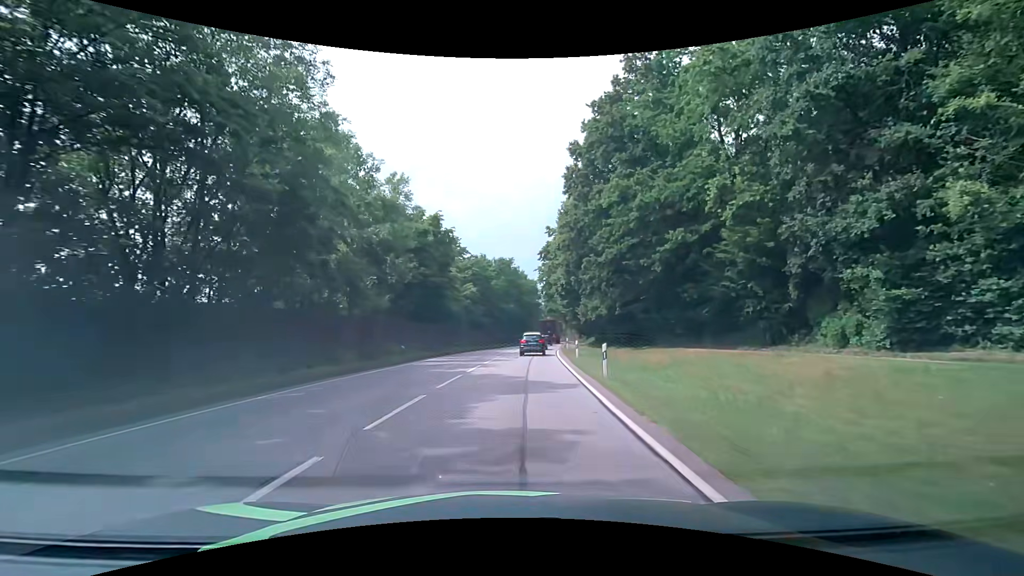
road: primary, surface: asphalt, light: Day
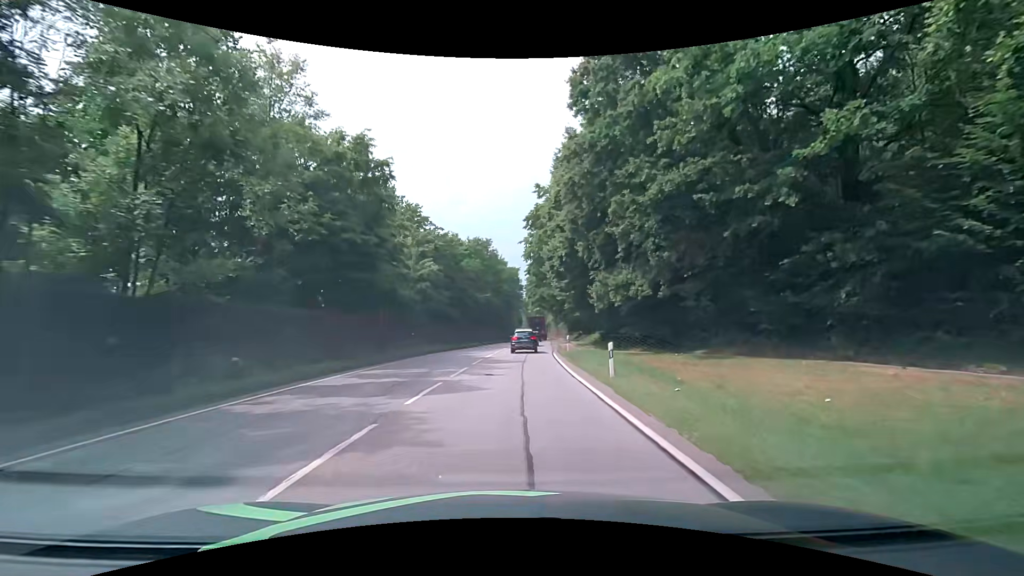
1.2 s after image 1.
(+0.6, +14.9) m; +3°
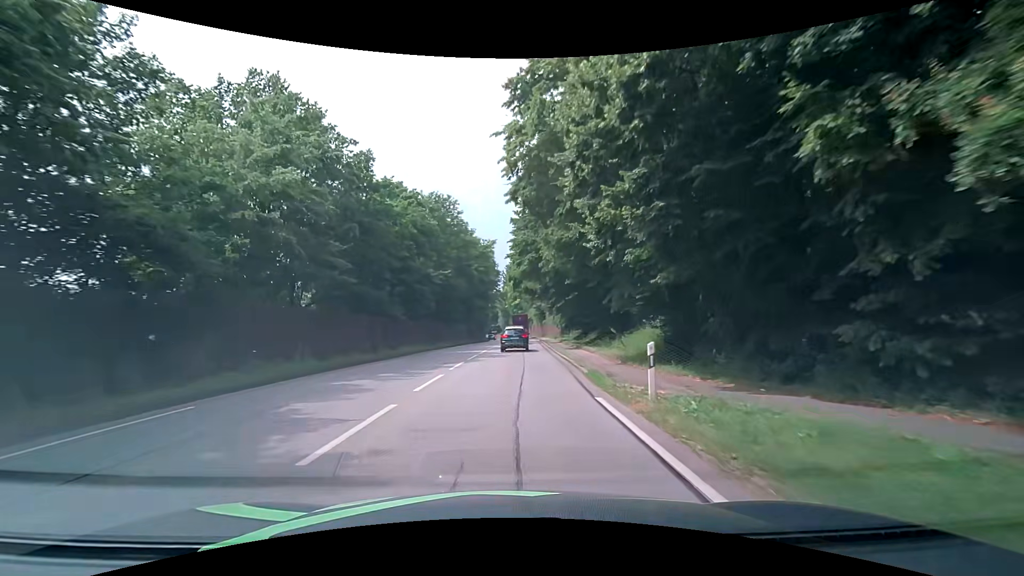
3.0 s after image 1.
(+0.7, +22.0) m; +3°
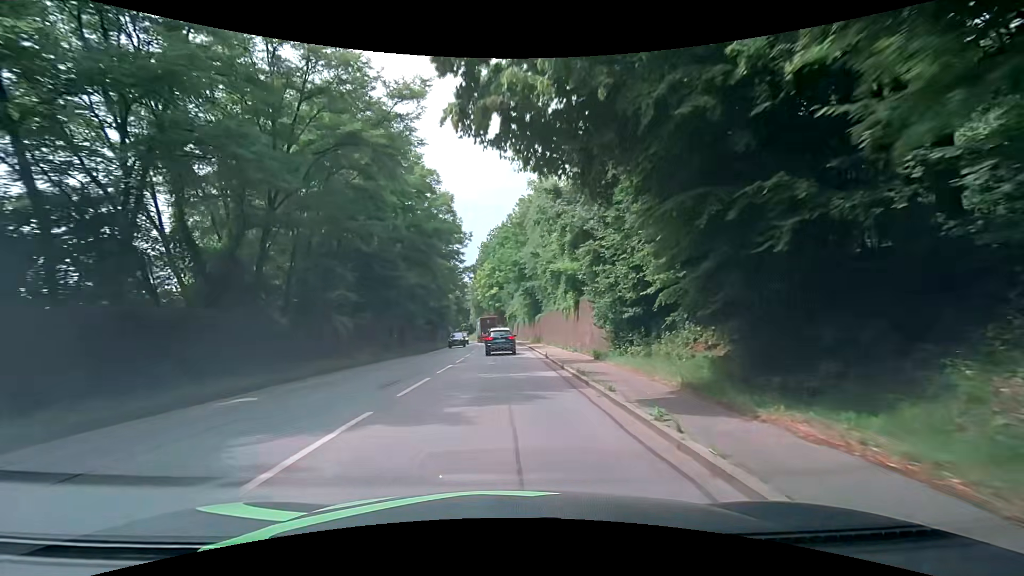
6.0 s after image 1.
(+0.8, +36.6) m; +3°
